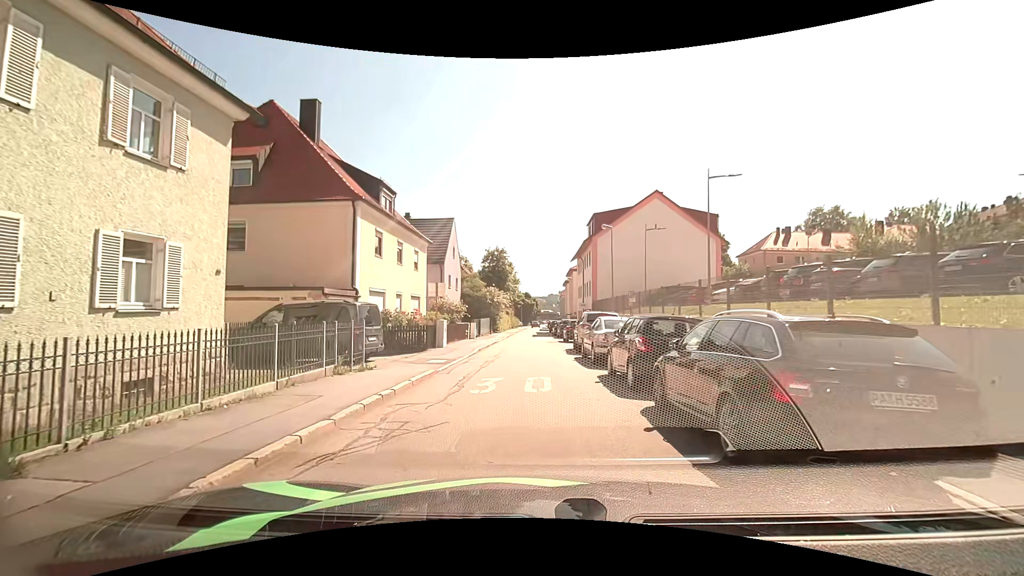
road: residential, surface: asphalt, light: Day
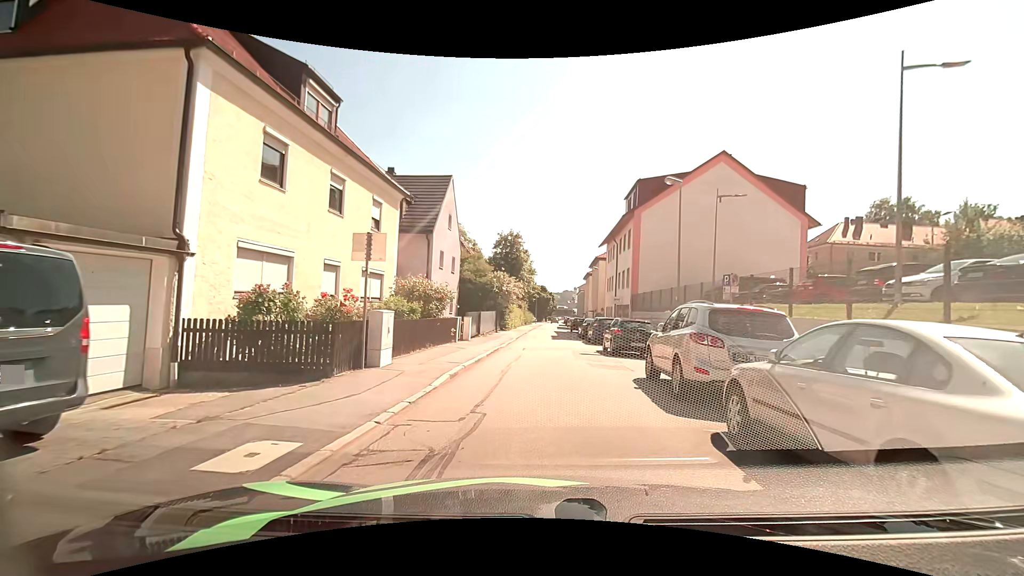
(-0.6, +11.8) m; -2°
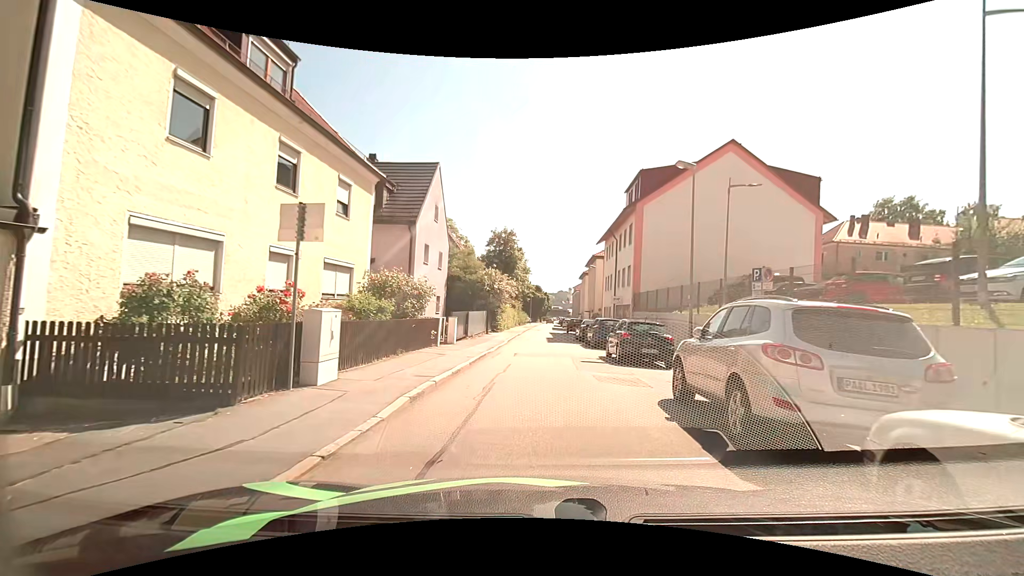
(0.0, +2.9) m; +1°
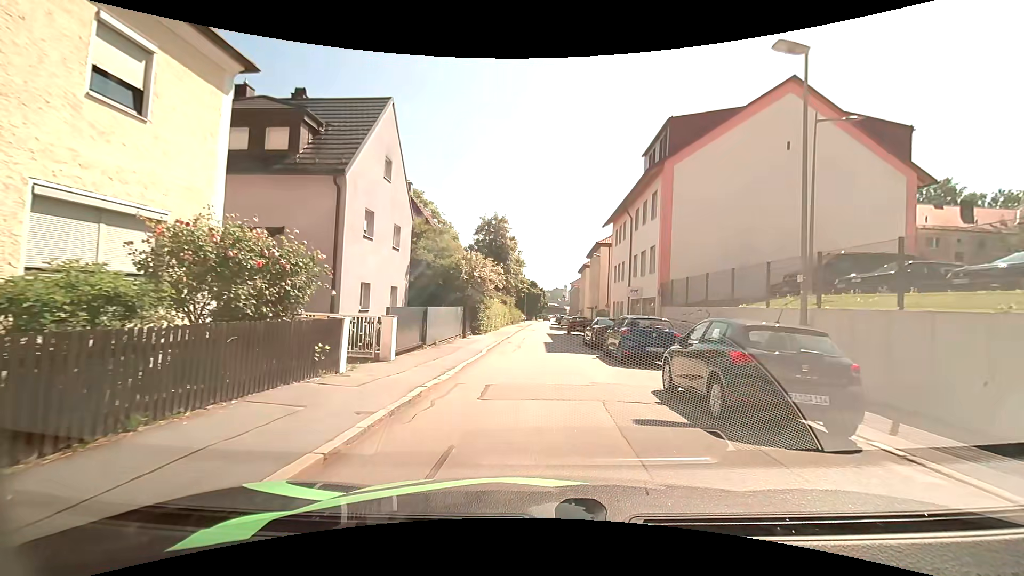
(+0.1, +9.1) m; +1°
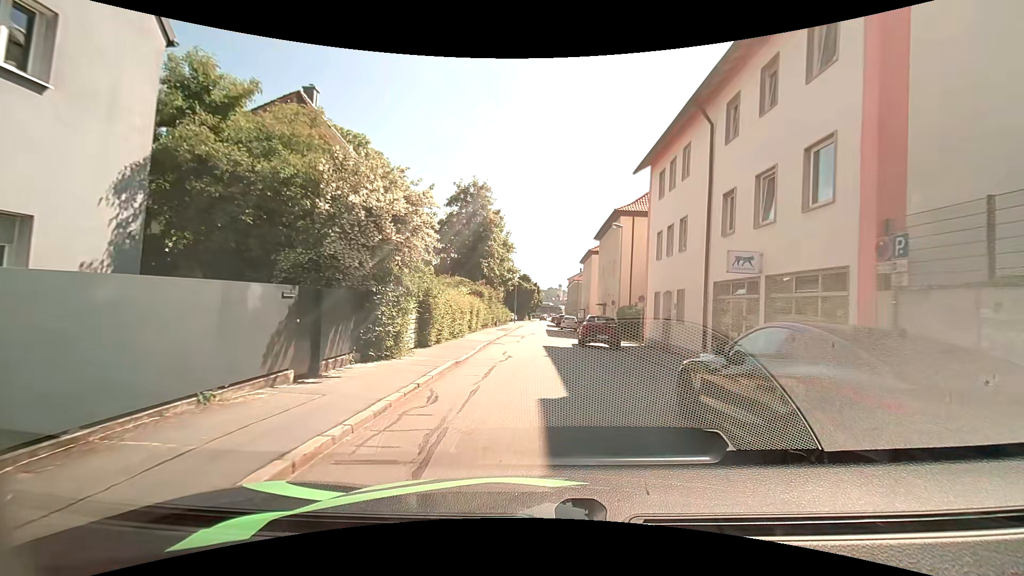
(0.0, +17.4) m; 0°
